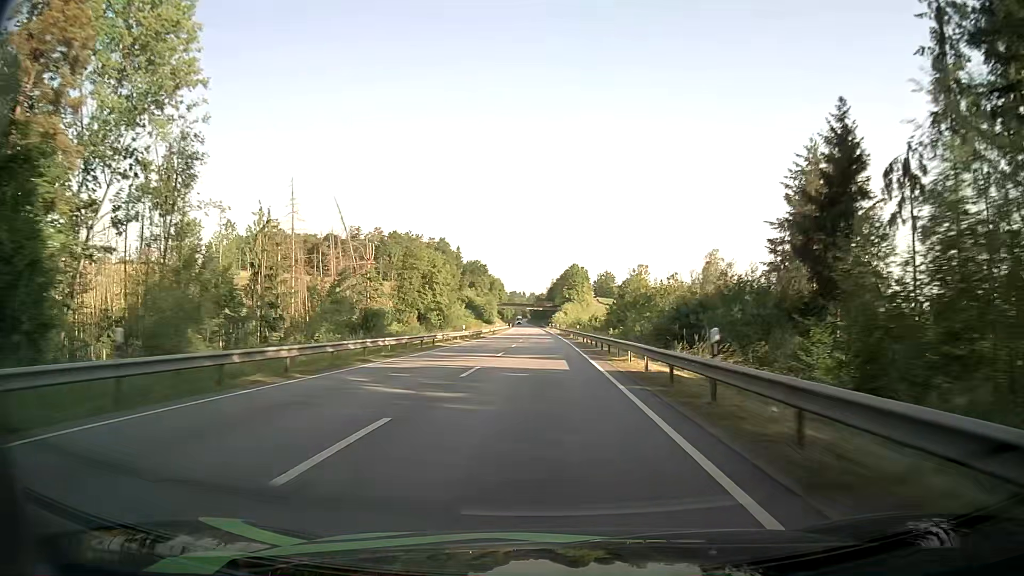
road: primary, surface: asphalt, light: Day
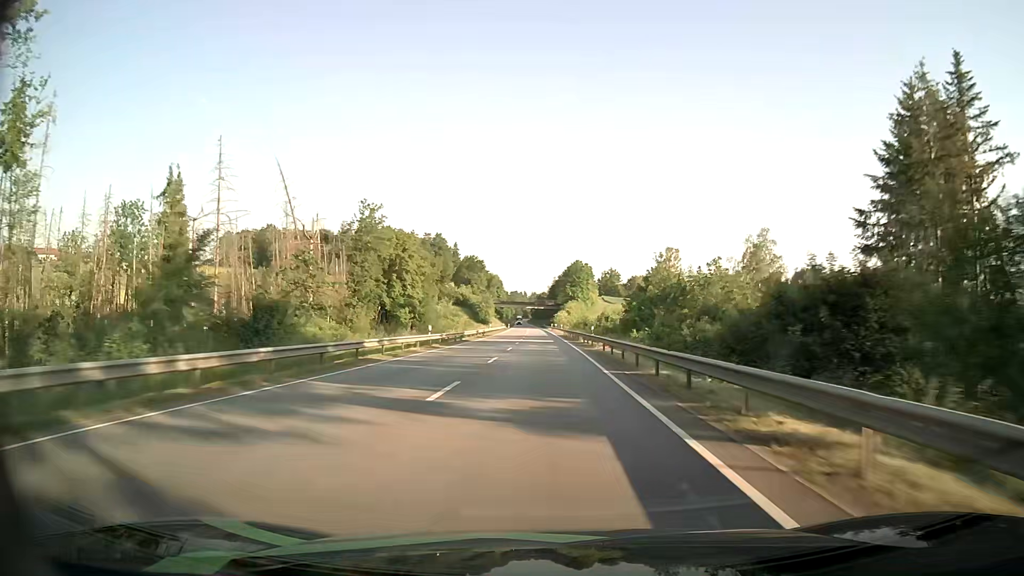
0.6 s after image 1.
(0.0, +17.4) m; 0°
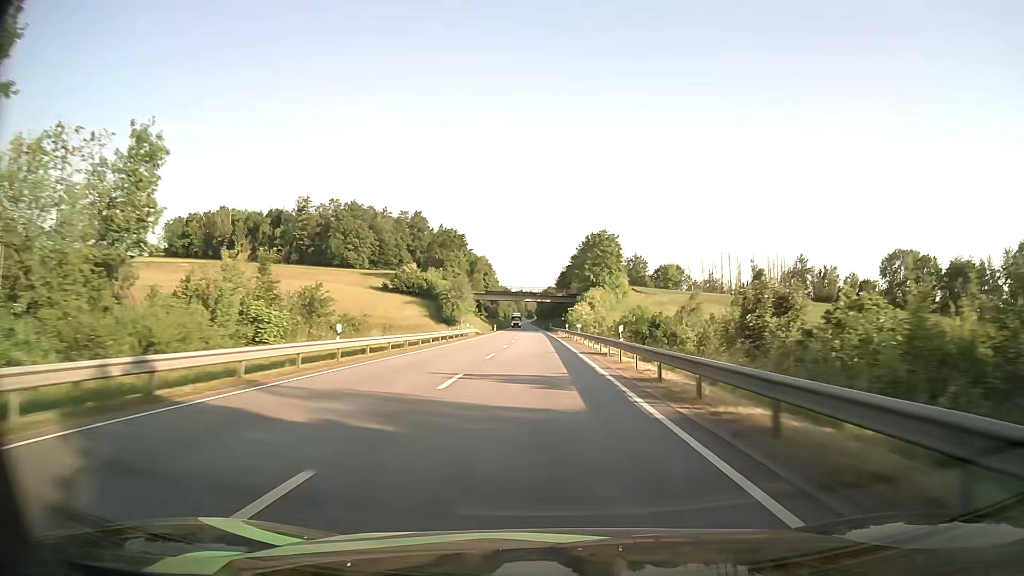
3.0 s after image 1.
(-0.5, +69.9) m; -1°
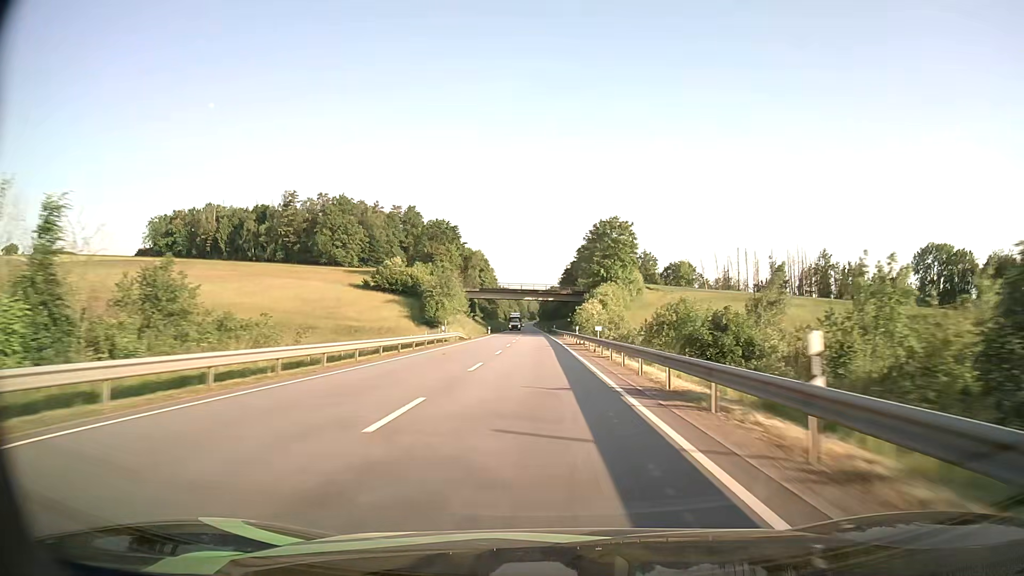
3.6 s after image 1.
(0.0, +17.5) m; 0°
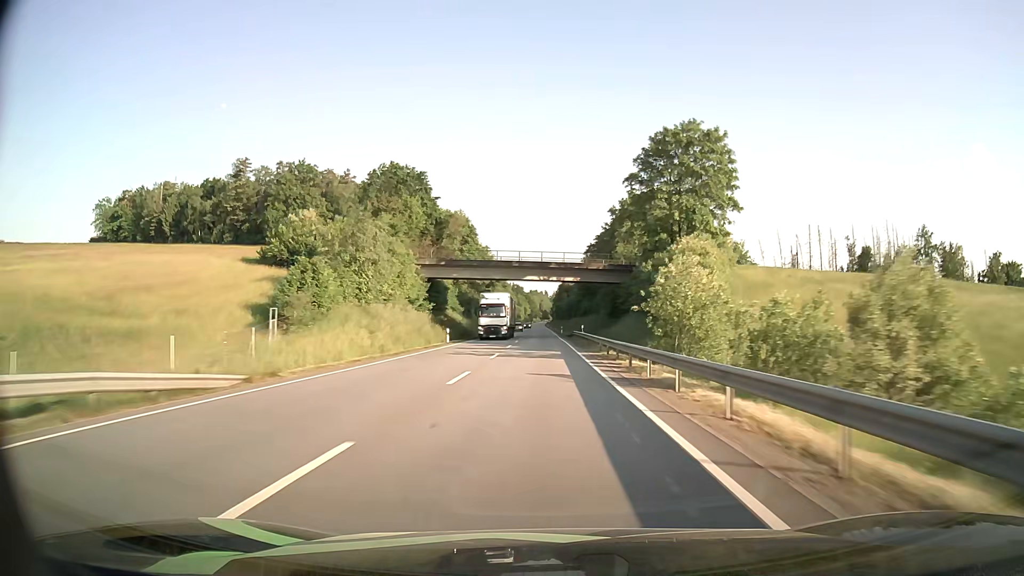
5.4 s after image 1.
(-0.6, +52.7) m; -1°
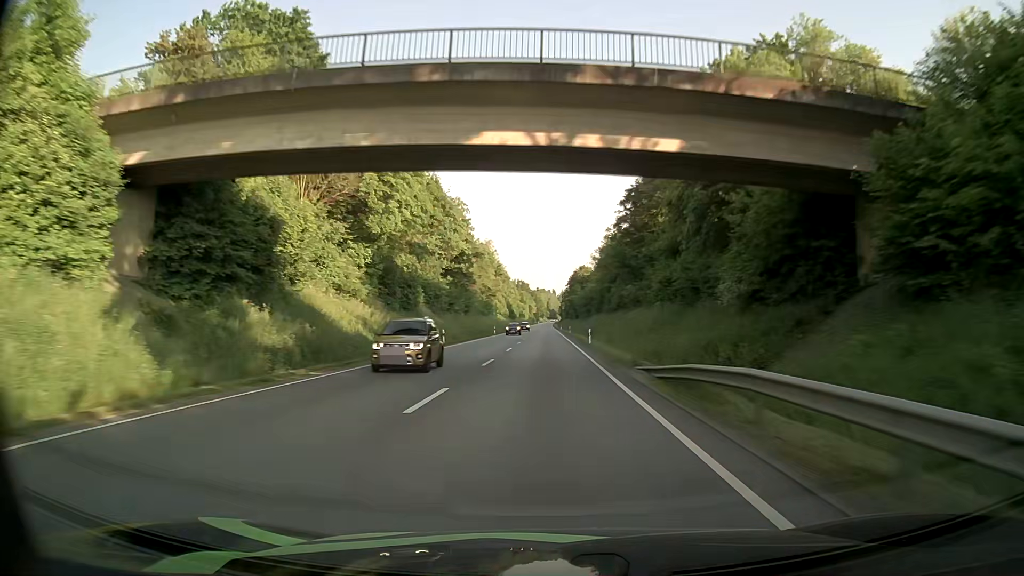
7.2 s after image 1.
(-0.3, +53.1) m; -1°
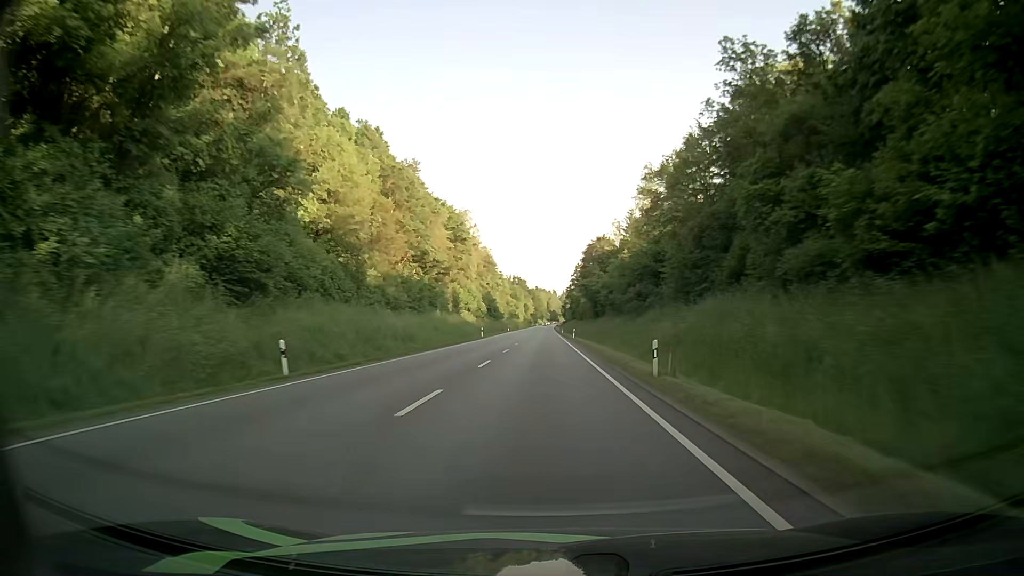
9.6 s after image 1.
(-0.3, +72.2) m; 0°
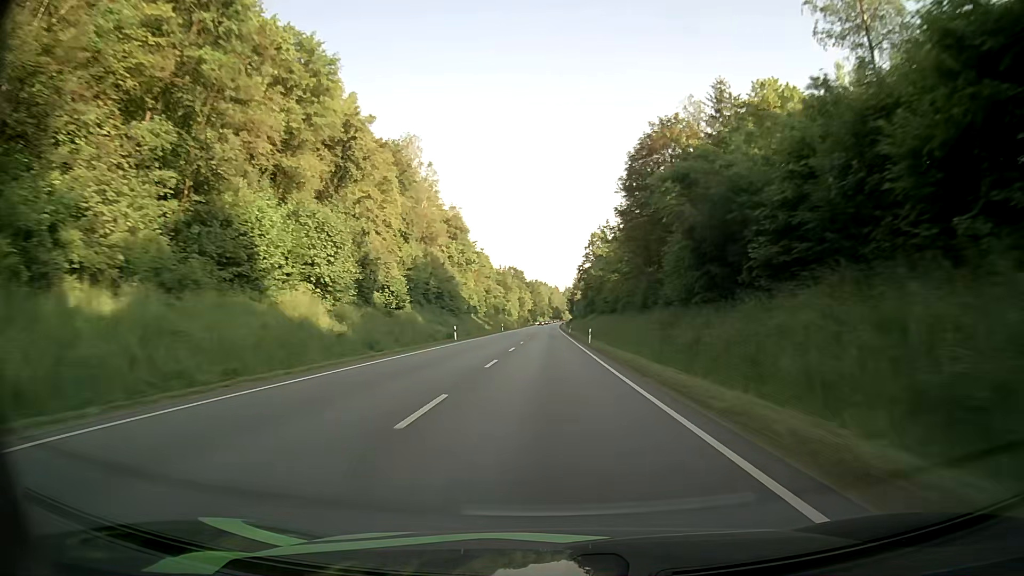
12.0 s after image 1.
(-0.3, +73.3) m; 0°
(0, +10) (0, +20) (0, +30) (0, +40) (0, +50) (0, +60) (0, +70) (0, +80) (0, +90) (0, +100) m
